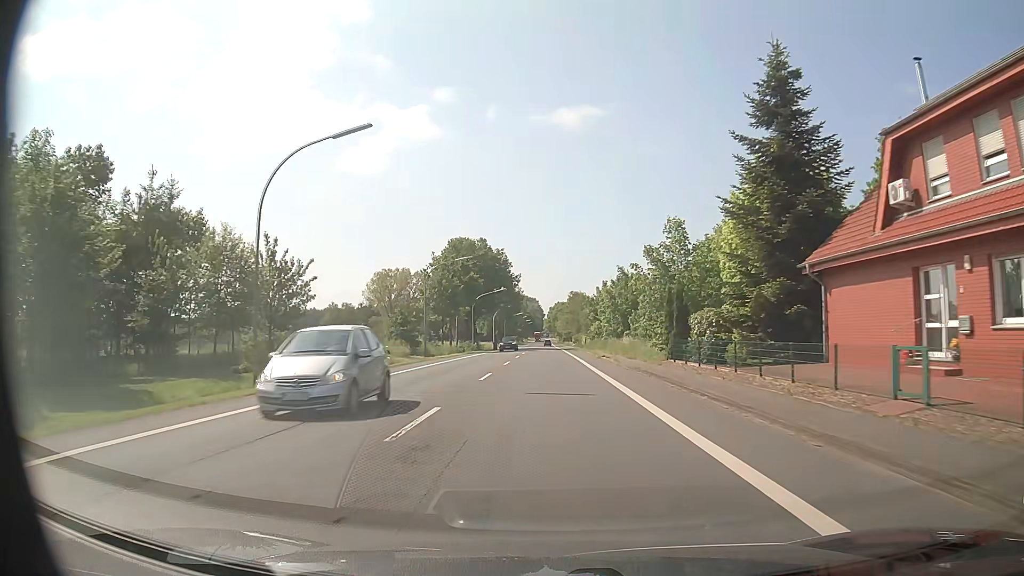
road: primary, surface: asphalt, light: Day
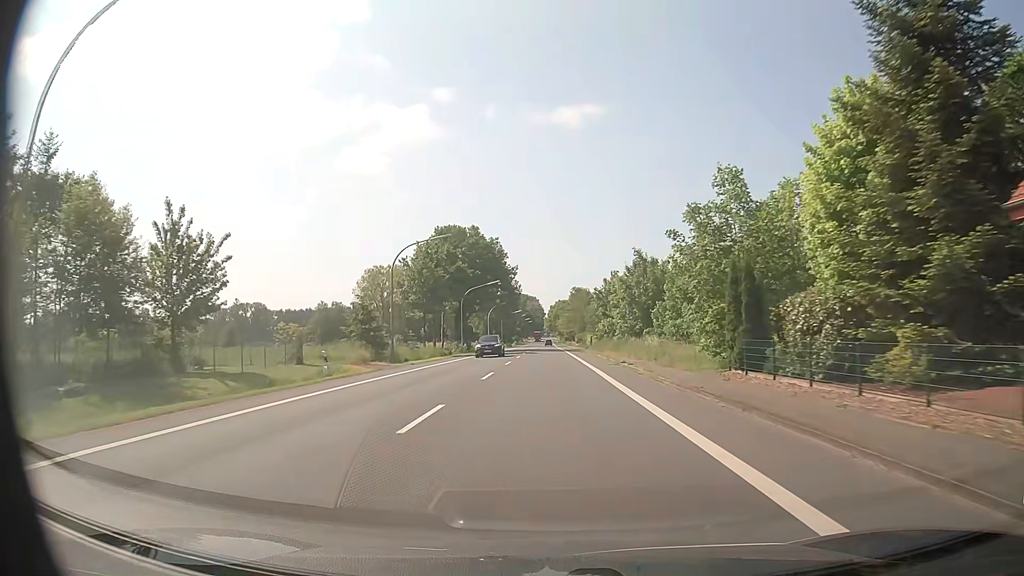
(0.0, +11.3) m; 0°
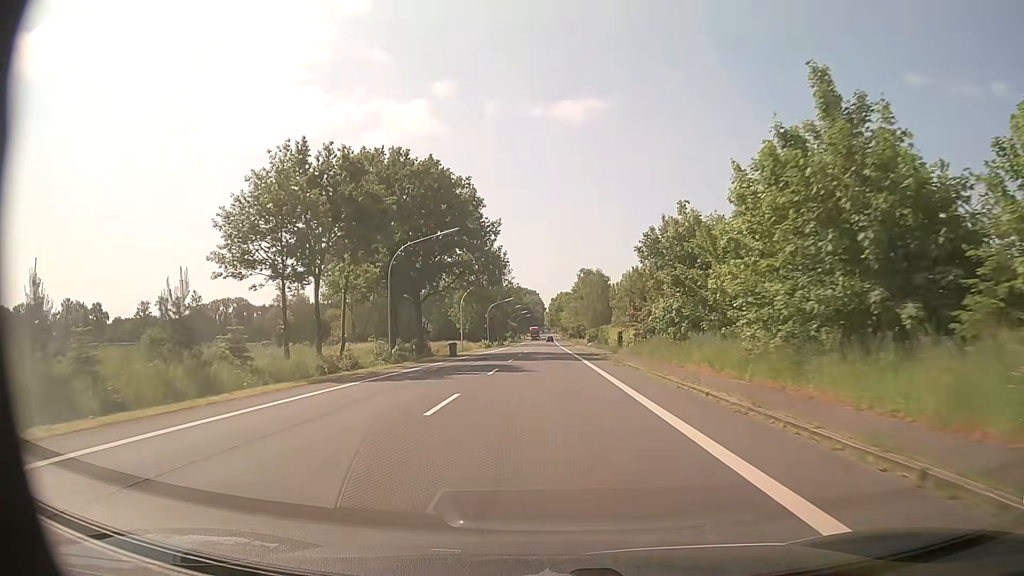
(0.0, +34.0) m; 0°
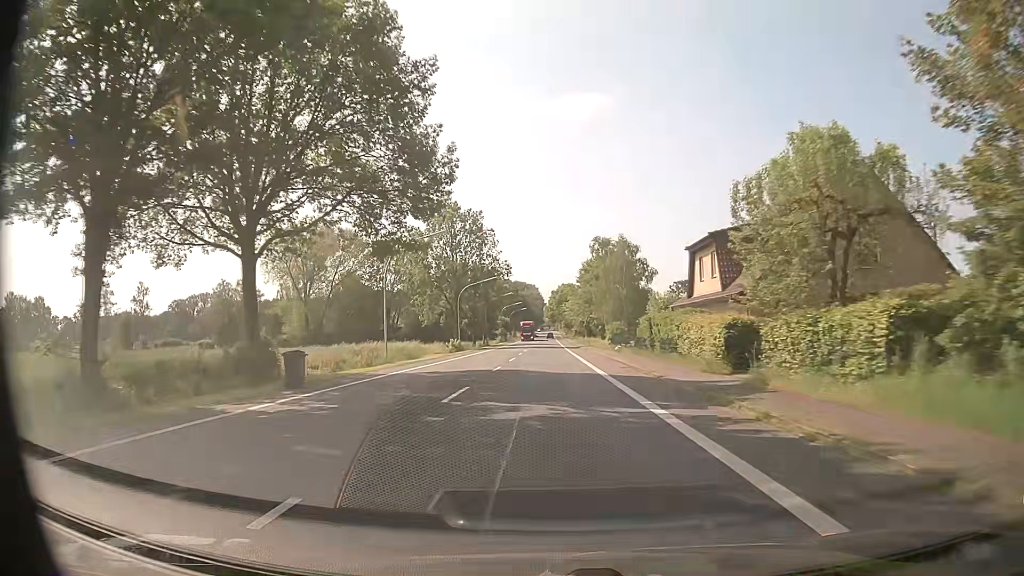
(0.0, +34.0) m; 0°
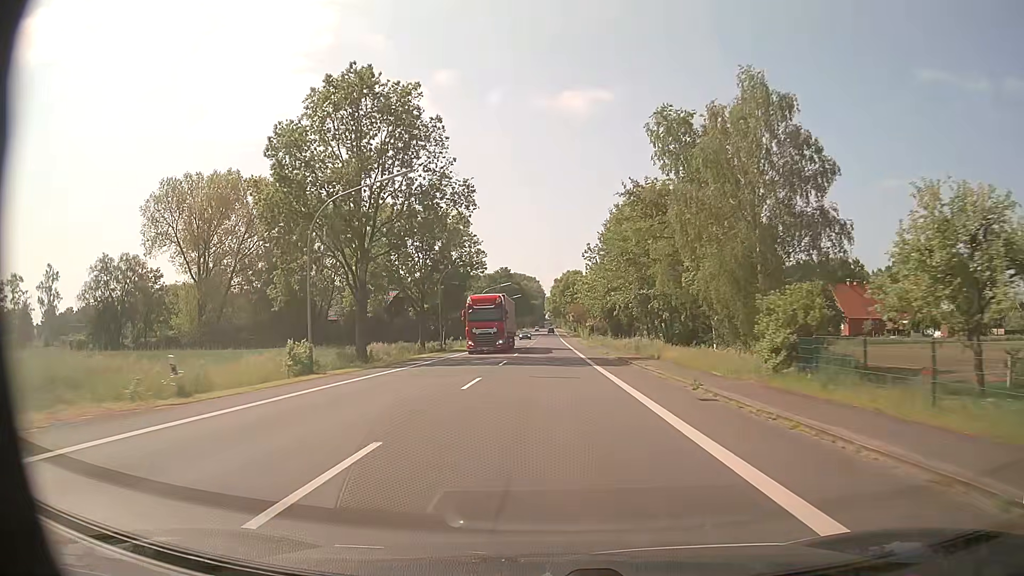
(0.0, +45.3) m; 0°
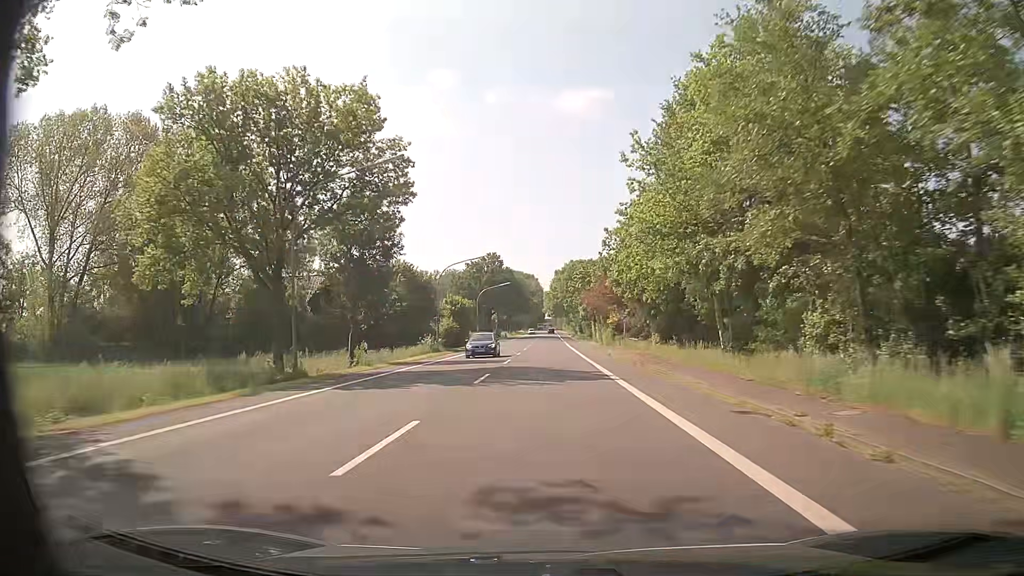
(0.0, +34.0) m; 0°
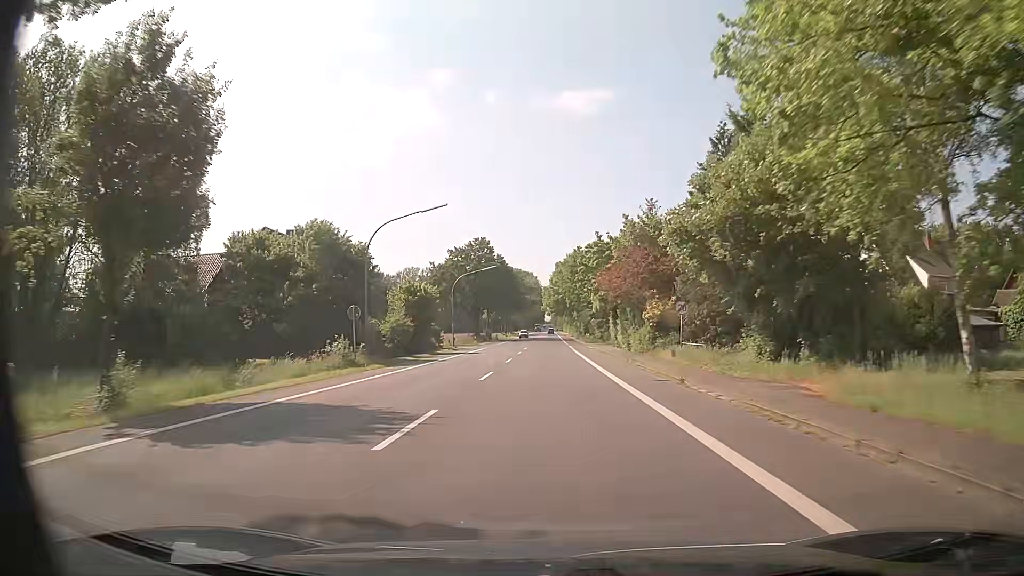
(-0.1, +22.6) m; 0°
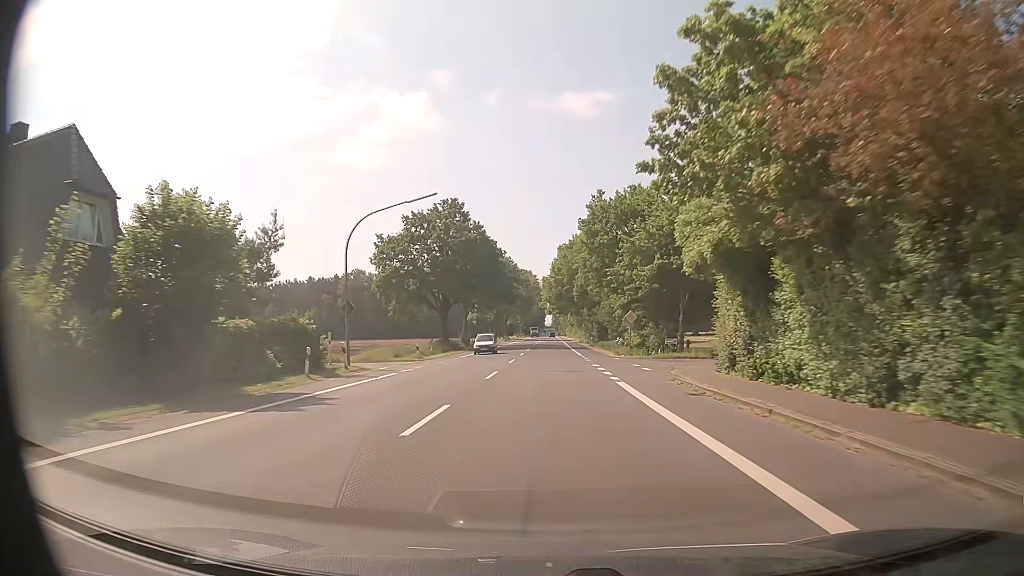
(+0.1, +35.0) m; 0°
(0, +10) (0, +20) (0, +30) (0, +40) (0, +50) (0, +60) (0, +70) (0, +80) (0, +90) (0, +100) m
